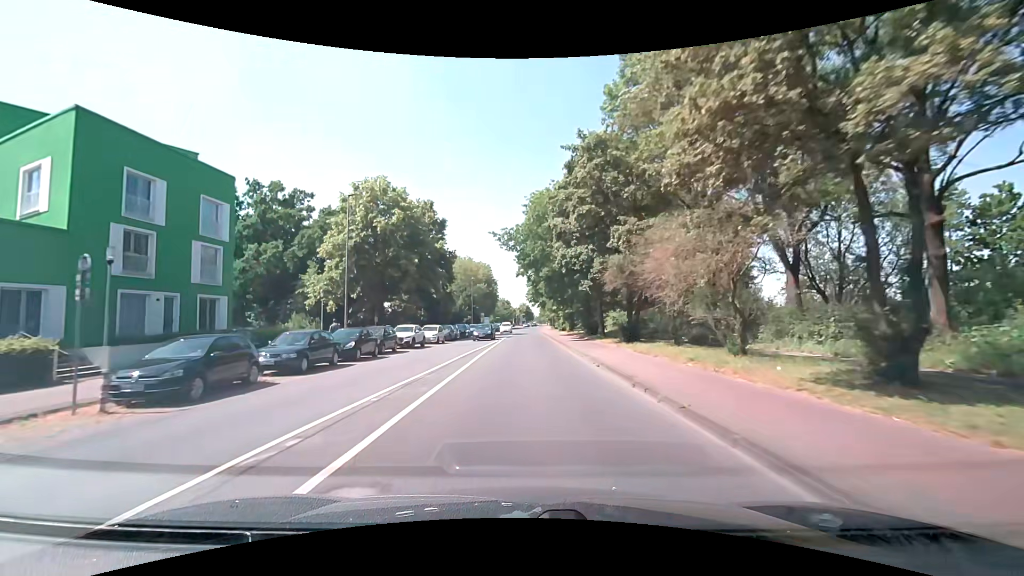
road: tertiary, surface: asphalt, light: Day
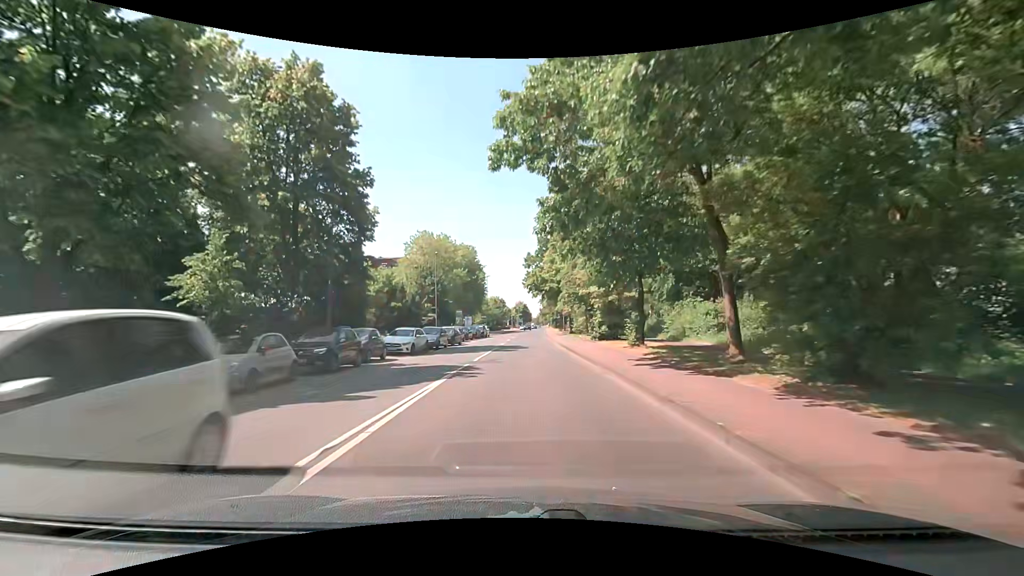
(-0.2, +37.3) m; -1°
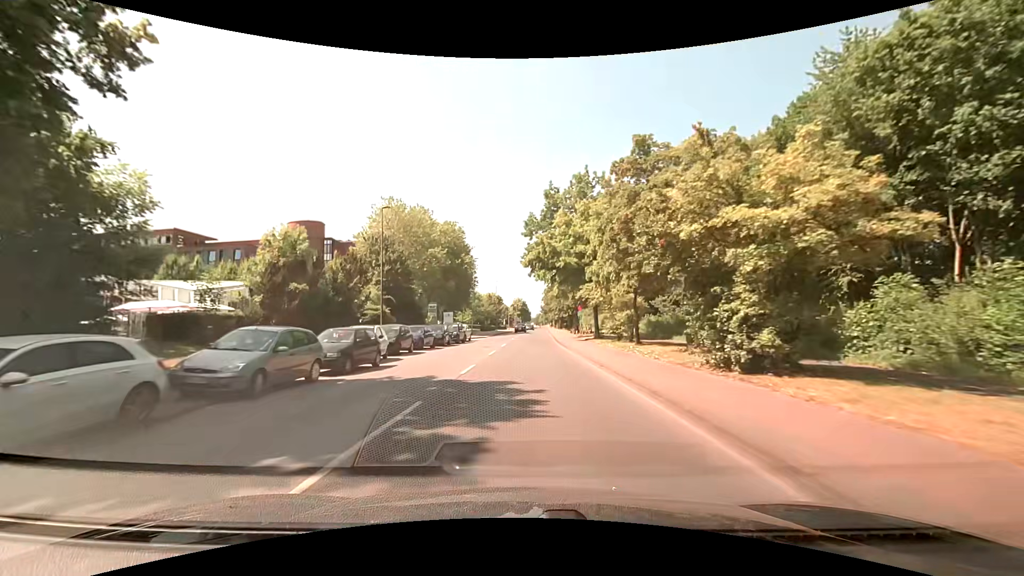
(+0.2, +22.7) m; +1°
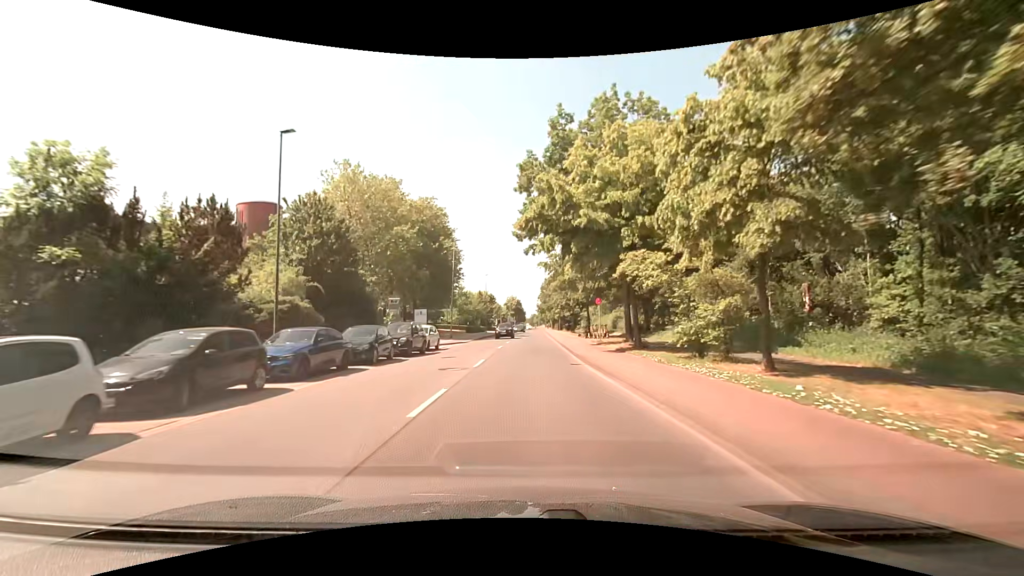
(0.0, +15.2) m; +1°
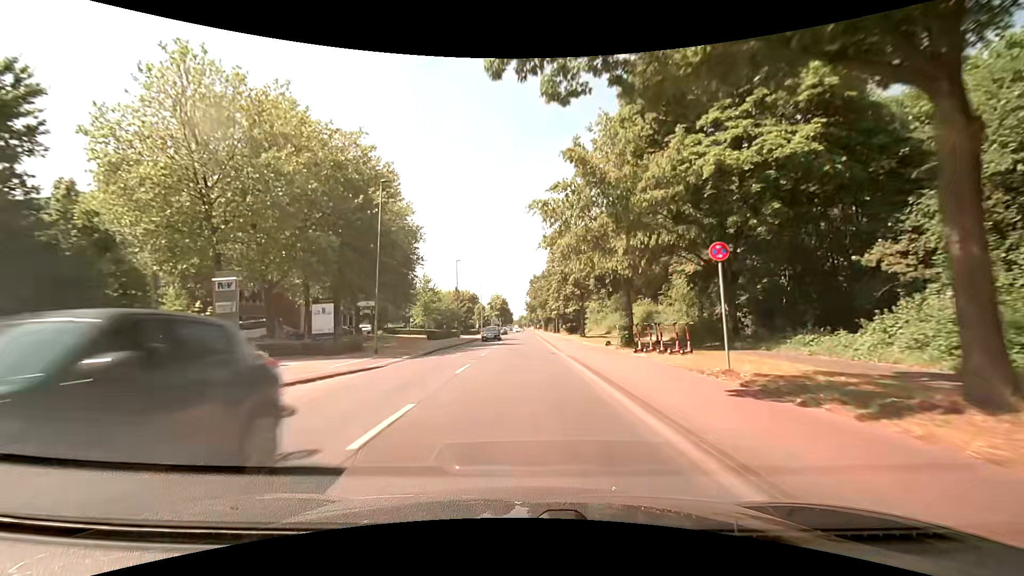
(+0.1, +22.9) m; +1°
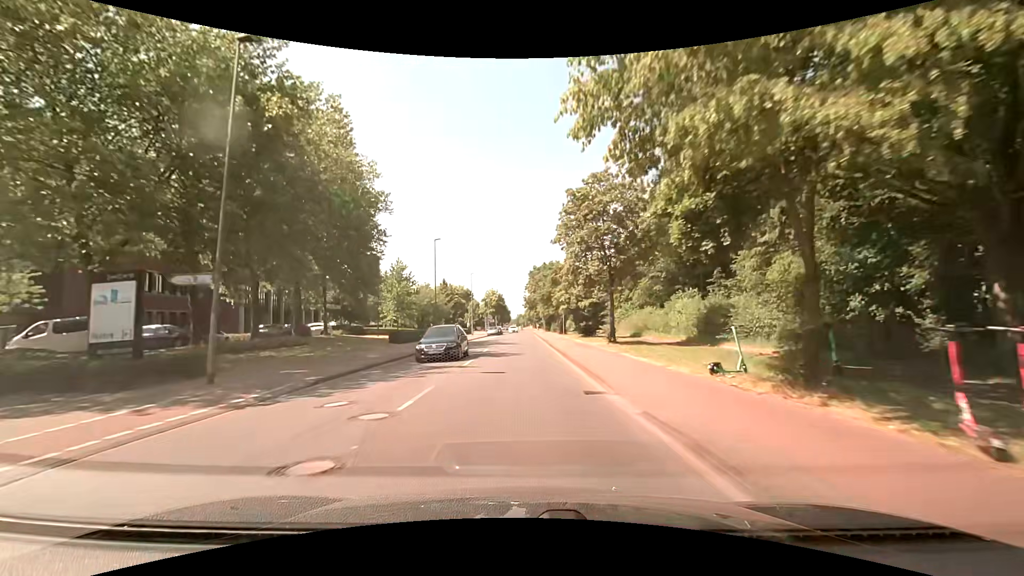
(-0.1, +15.3) m; 0°
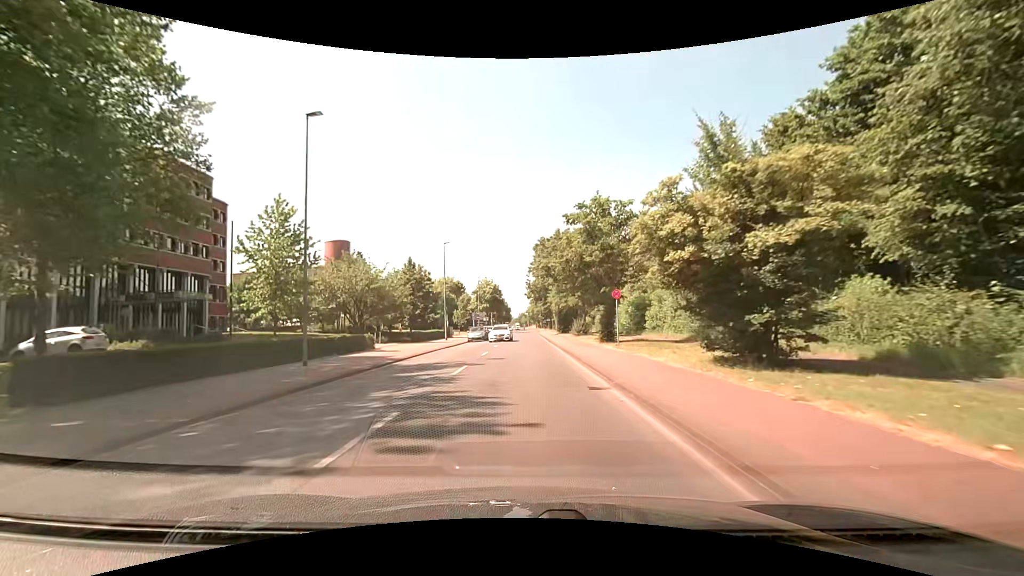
(+0.1, +30.6) m; +1°
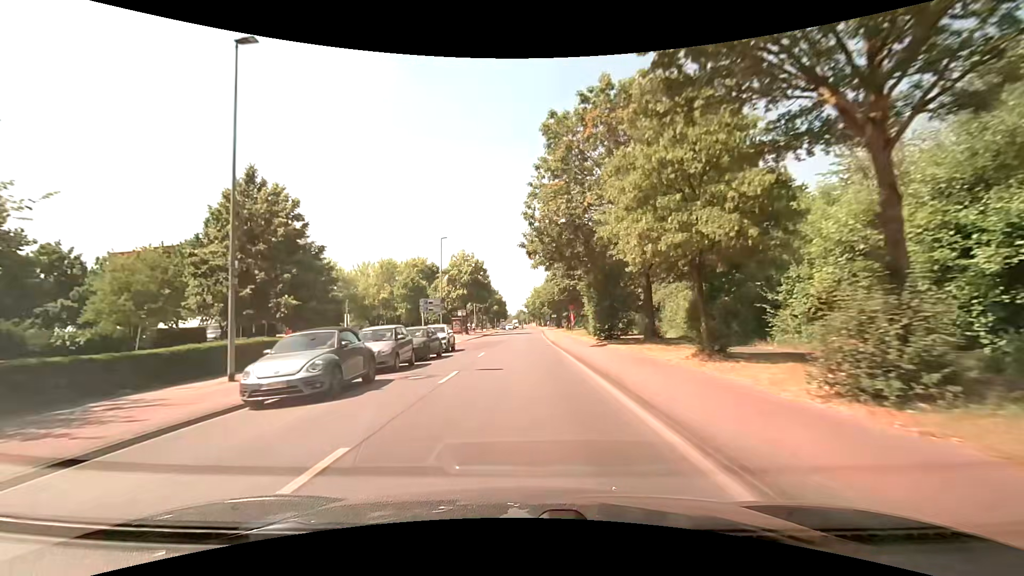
(-0.1, +38.4) m; 0°
(0, +10) (0, +20) (0, +30) (0, +40) (0, +50) (0, +60) (+1, +70) (+1, +80) (+1, +90) (+1, +100) m
